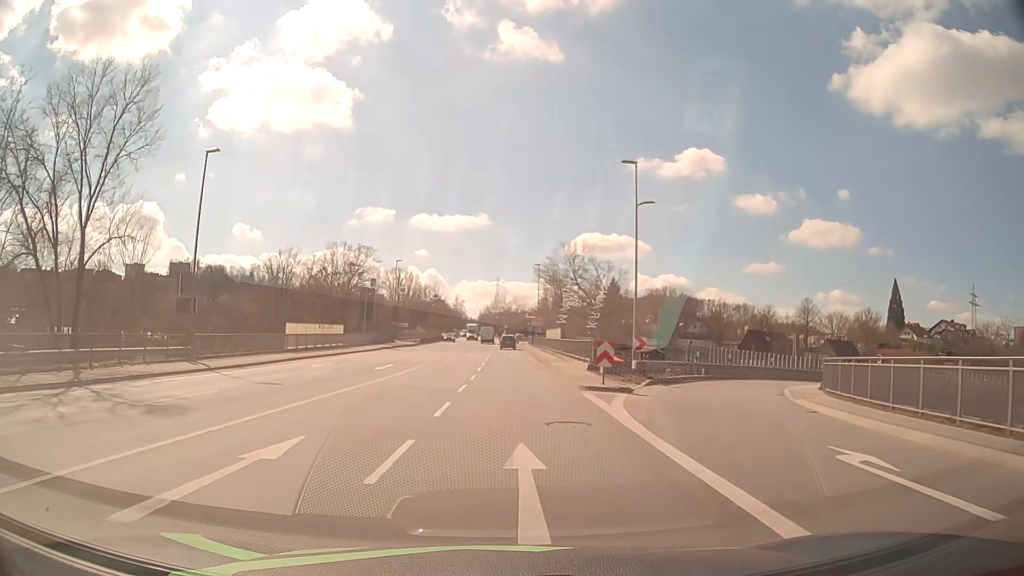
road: primary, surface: asphalt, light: Day
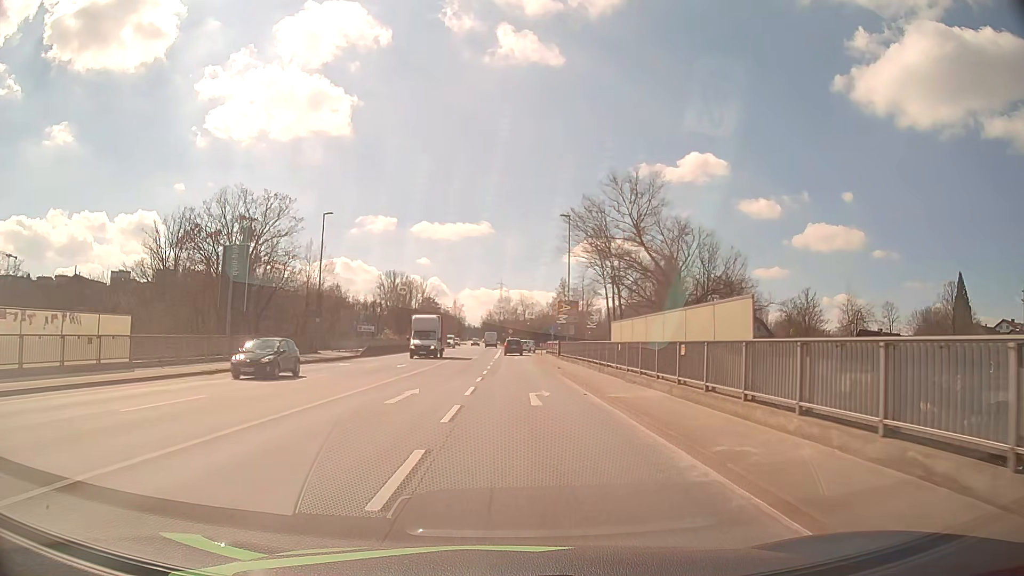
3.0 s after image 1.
(-0.4, +37.7) m; -1°
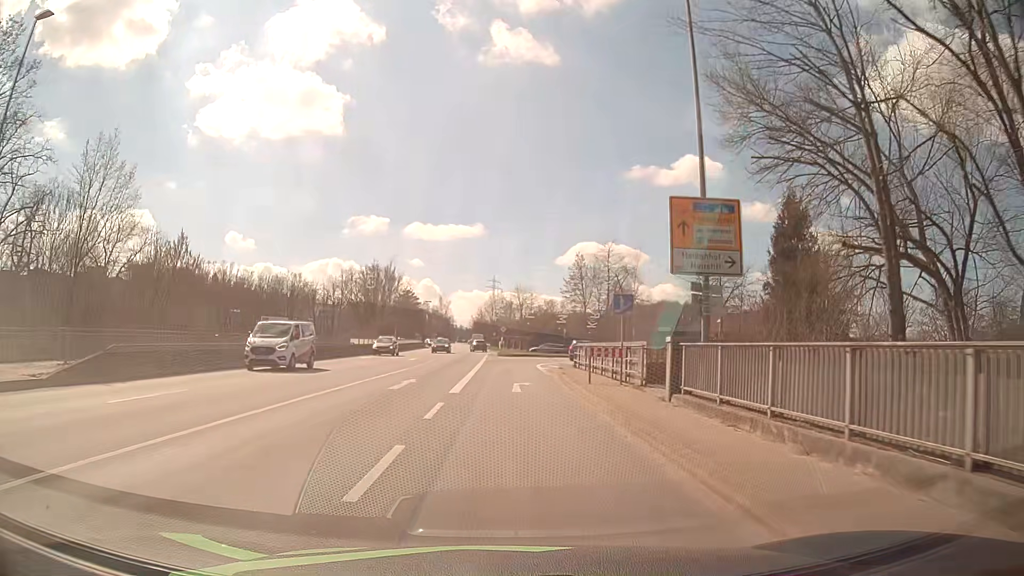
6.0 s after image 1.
(+0.4, +35.4) m; 0°
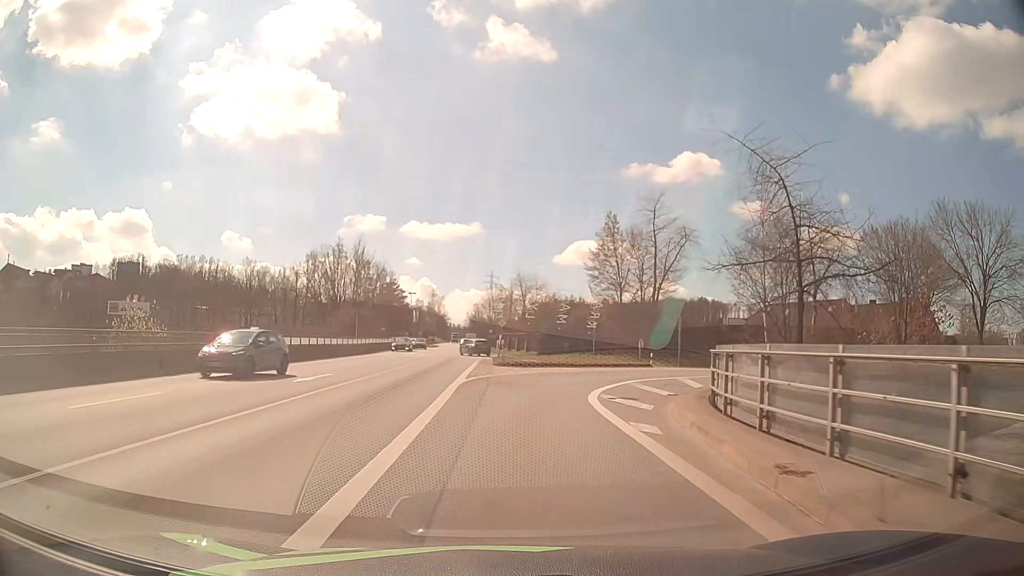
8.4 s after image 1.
(0.0, +25.0) m; +1°
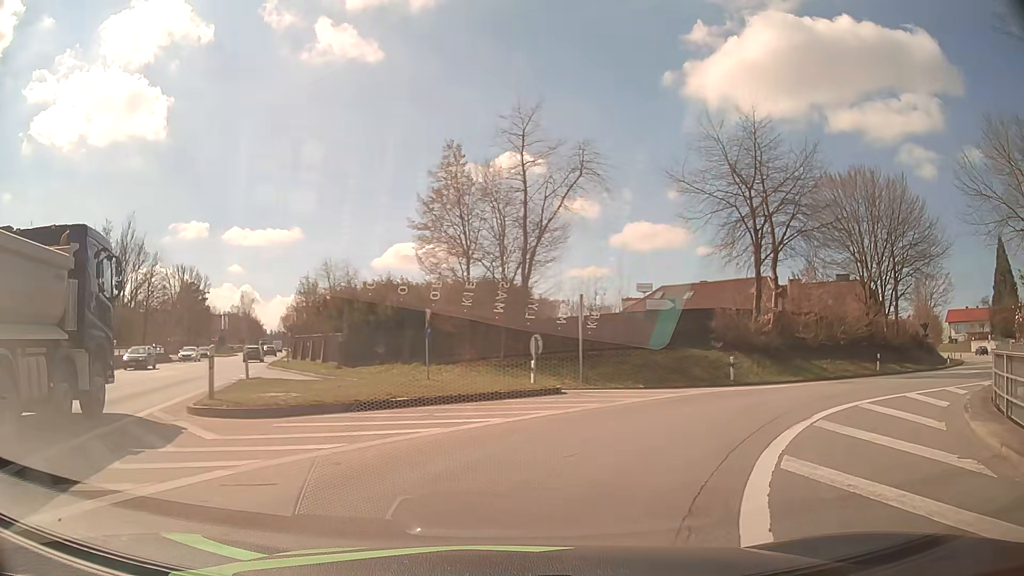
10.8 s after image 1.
(+1.6, +20.7) m; +14°
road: primary_link
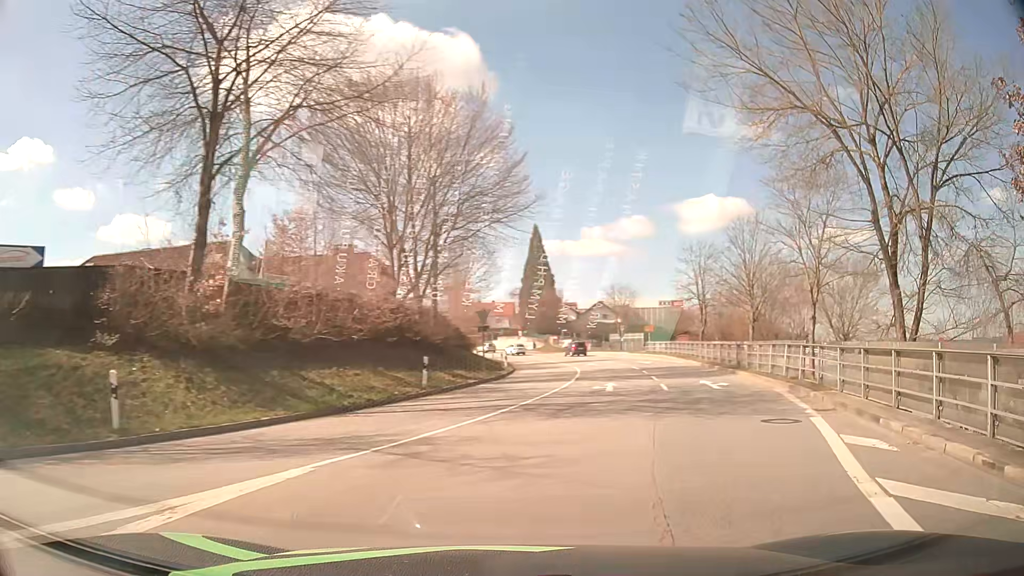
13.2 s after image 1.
(+6.2, +16.4) m; +45°
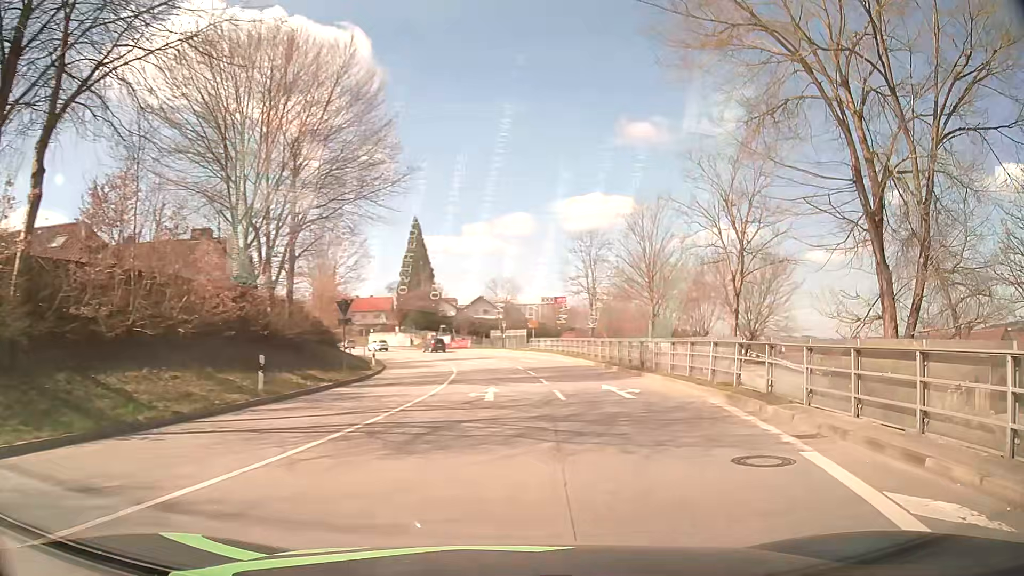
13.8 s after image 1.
(+0.4, +4.7) m; +10°
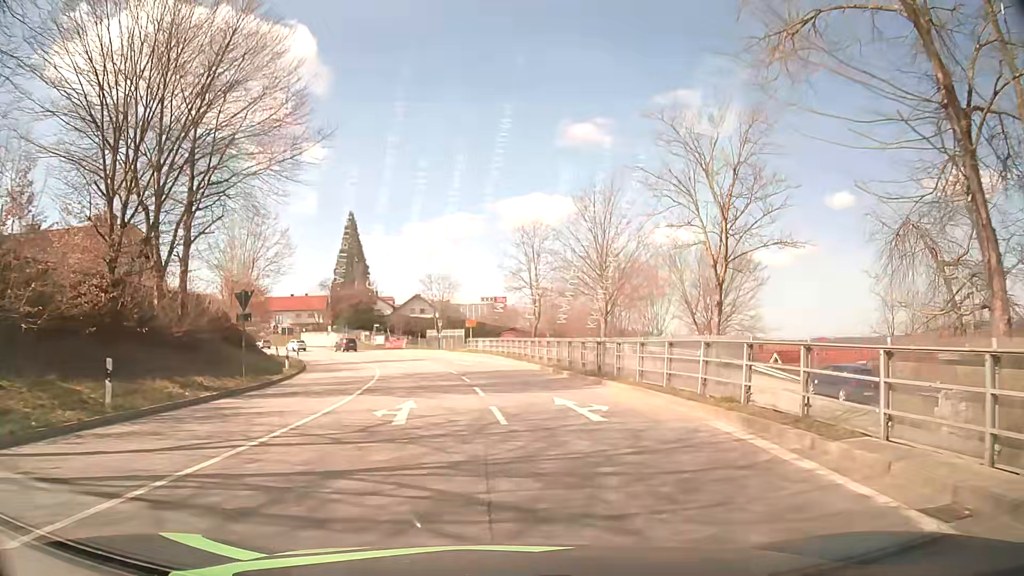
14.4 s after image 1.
(+0.3, +4.9) m; +6°
